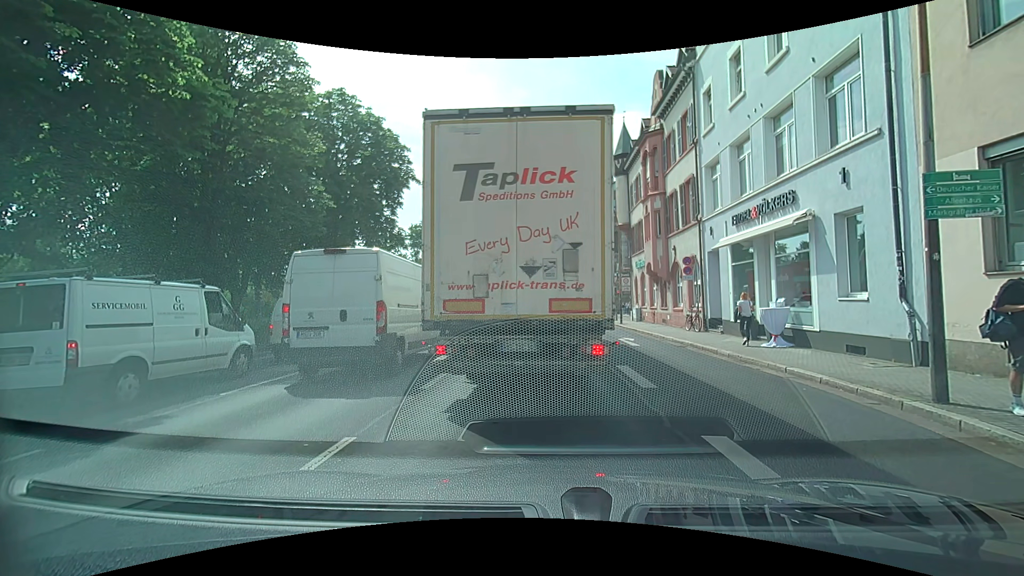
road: primary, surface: asphalt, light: Day
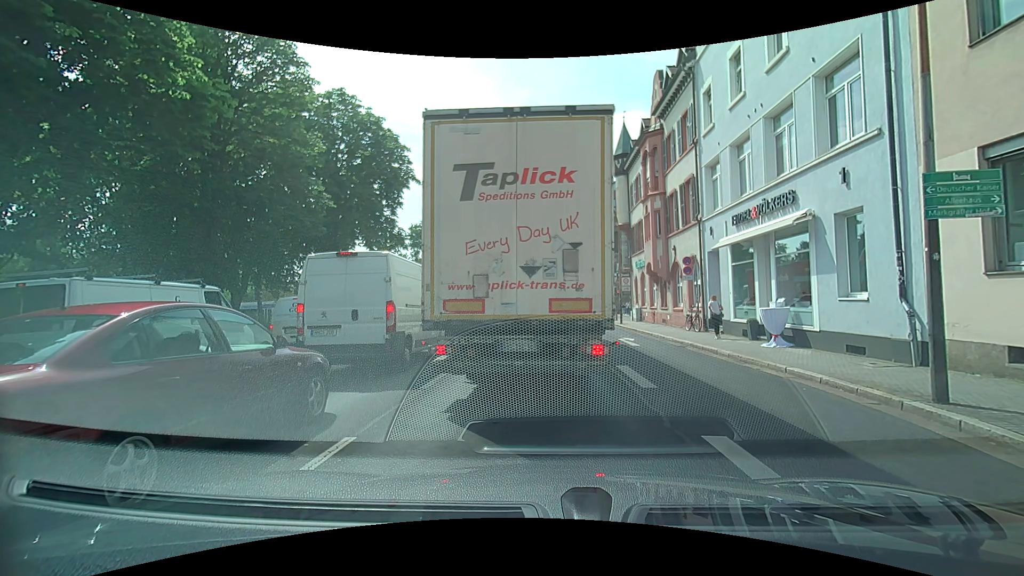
(0.0, 0.0) m; 0°
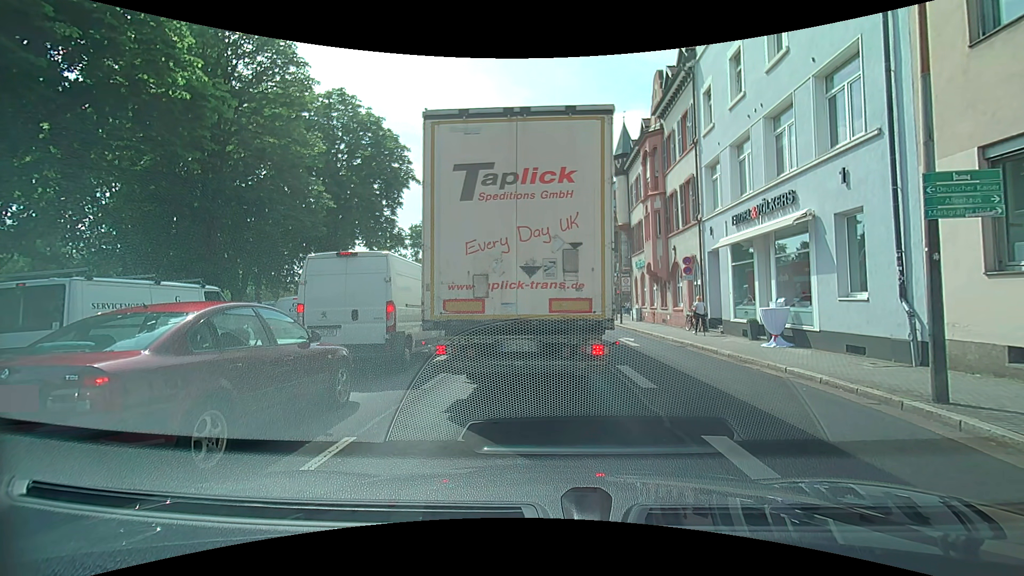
(0.0, 0.0) m; 0°
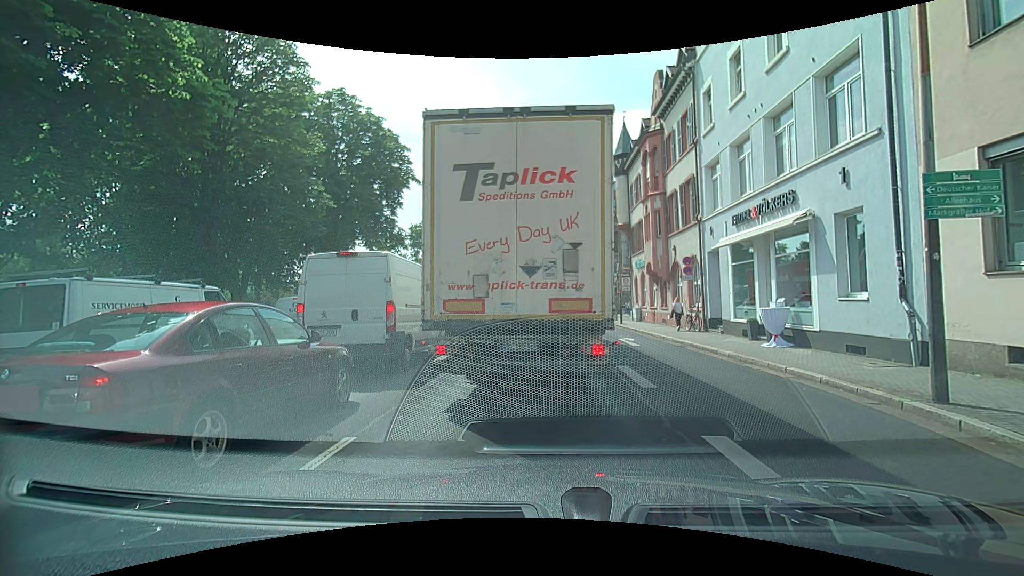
(0.0, 0.0) m; 0°
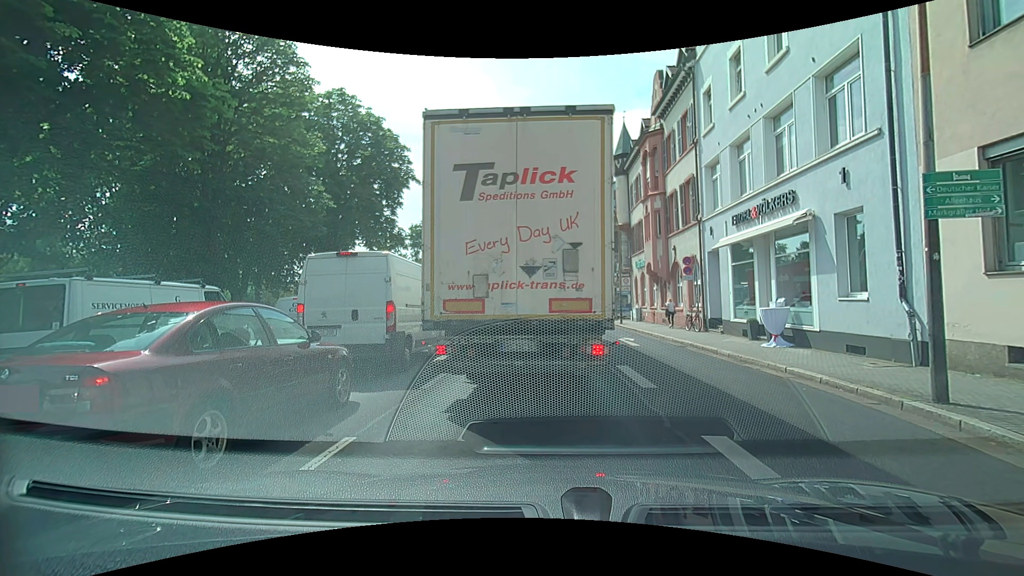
(0.0, 0.0) m; 0°
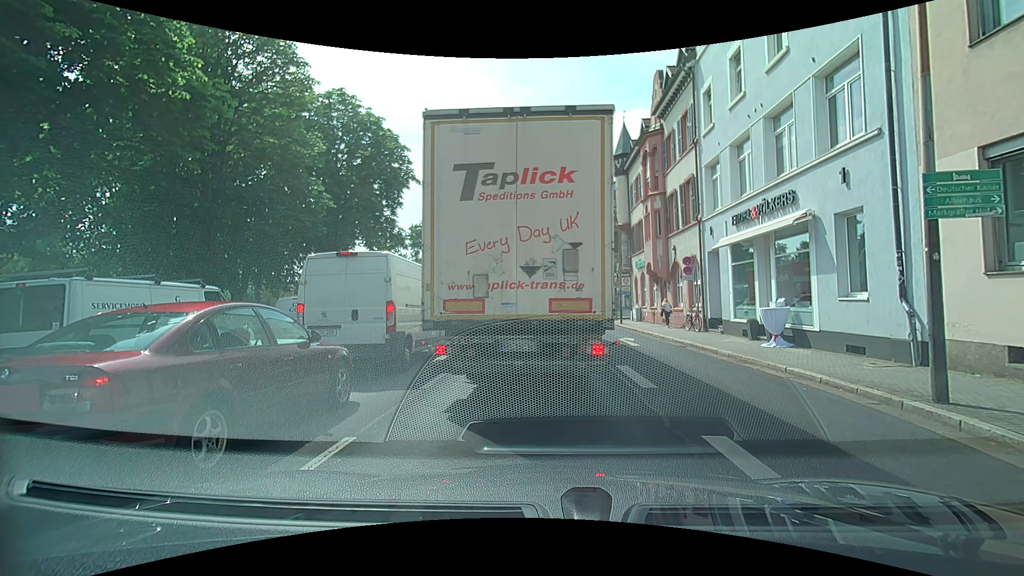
(0.0, 0.0) m; 0°
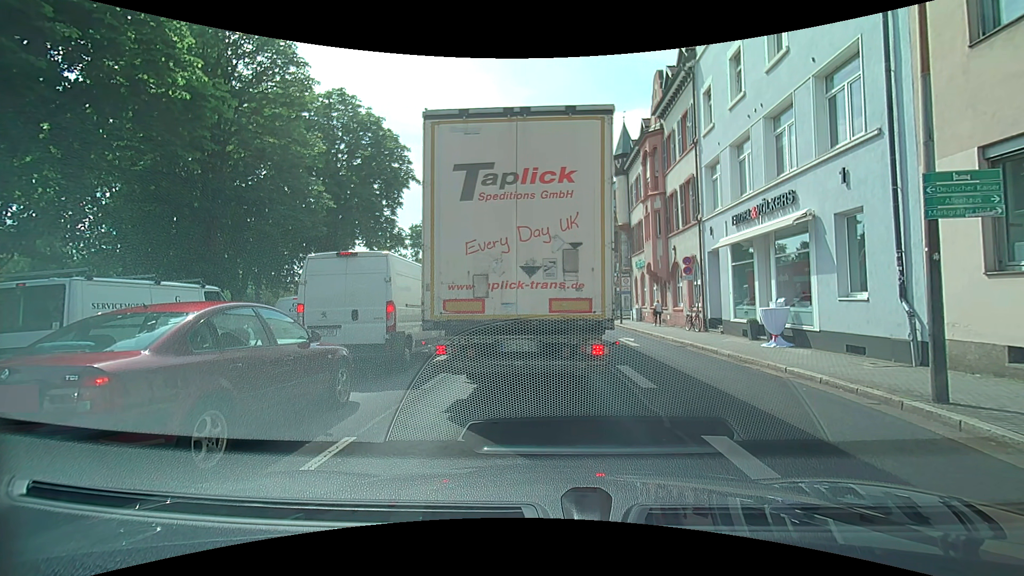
(0.0, 0.0) m; 0°
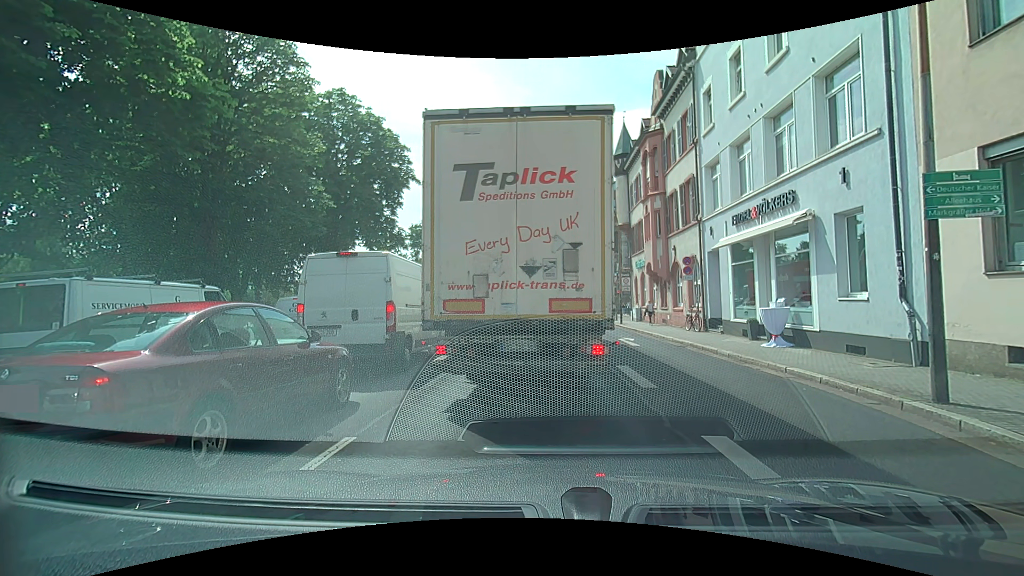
(0.0, 0.0) m; 0°
(0, +10) (0, +20) (0, +30) (0, +40) (0, +50) (0, +60) (0, +70) (0, +80) (0, +90) (0, +100) m
